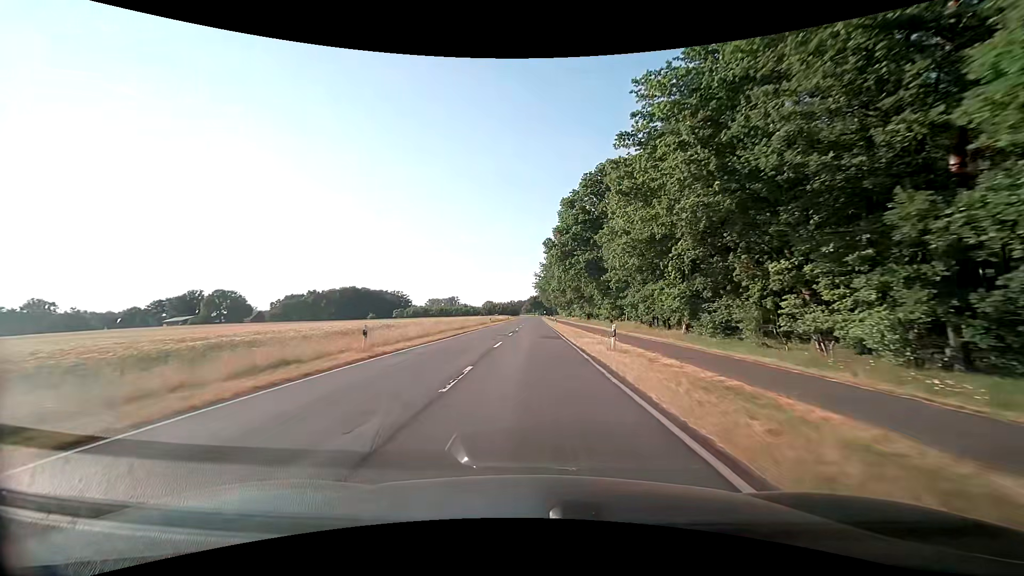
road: secondary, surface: asphalt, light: Day
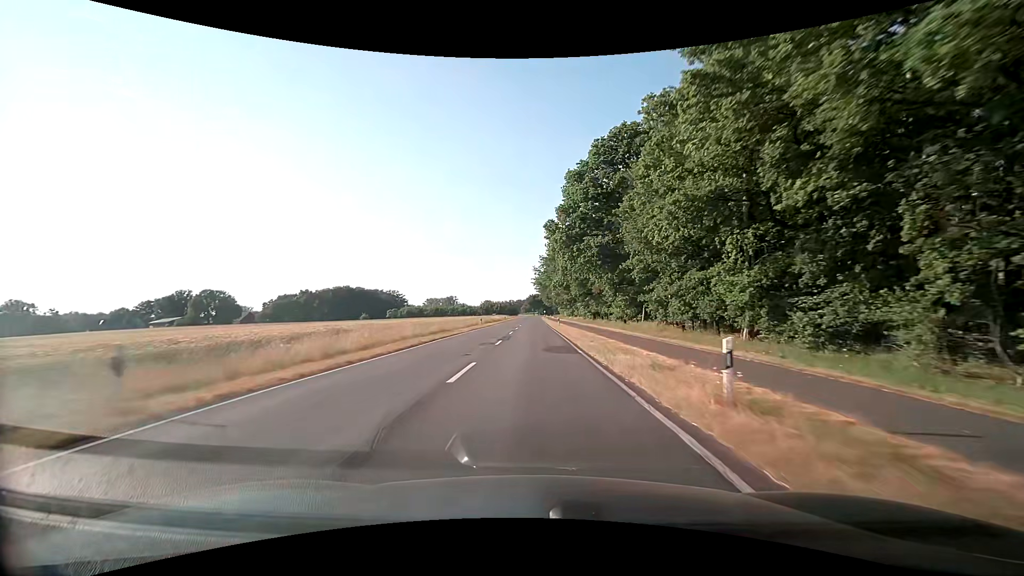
(0.0, +10.8) m; 0°
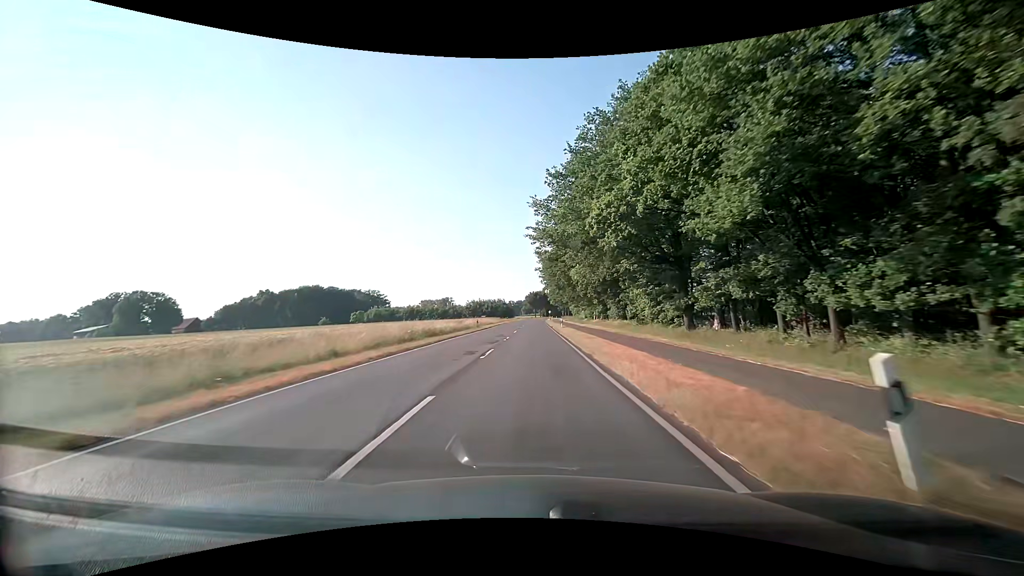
(0.0, +53.8) m; +1°
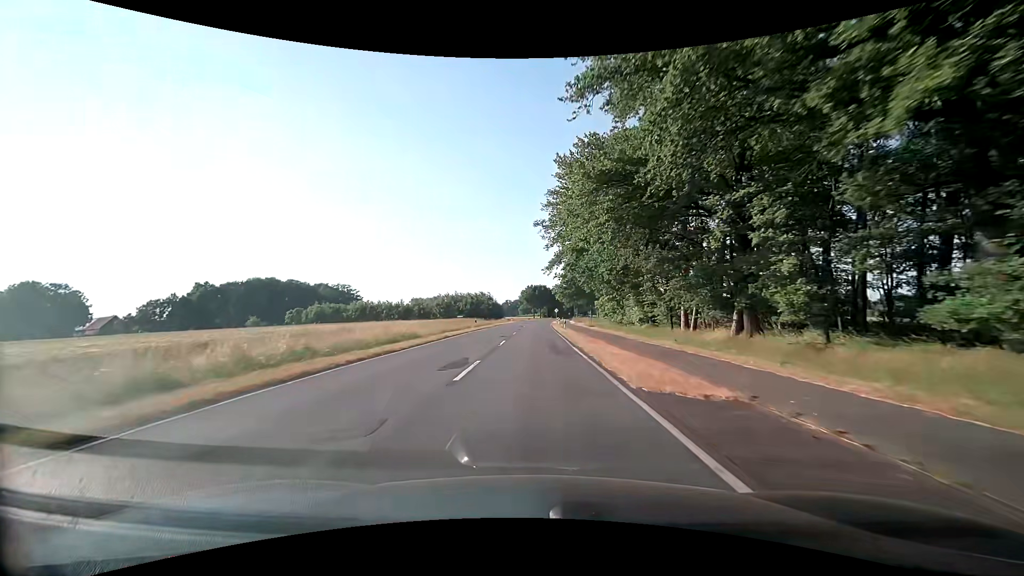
(-0.7, +53.8) m; -1°
